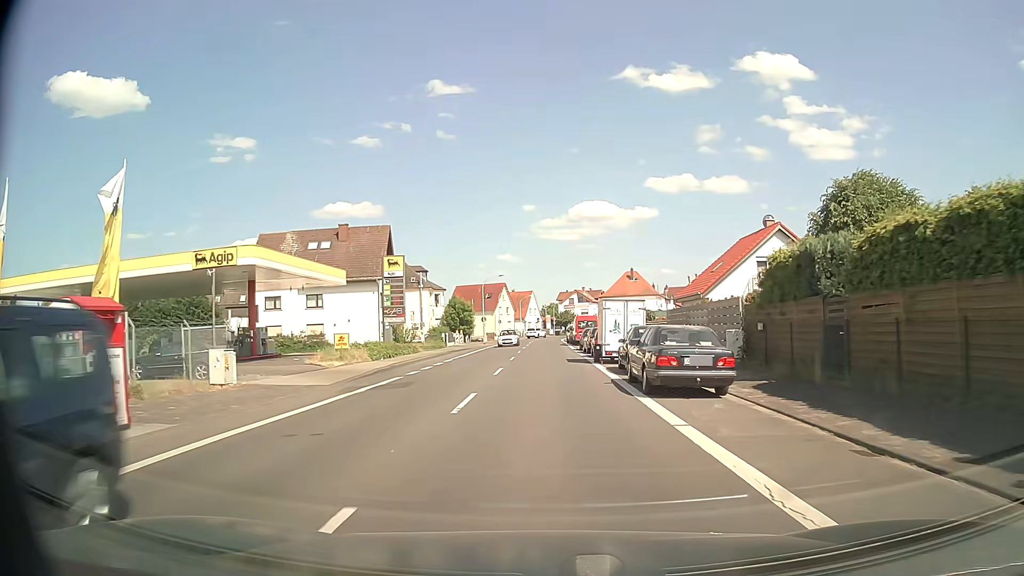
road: primary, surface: asphalt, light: Day
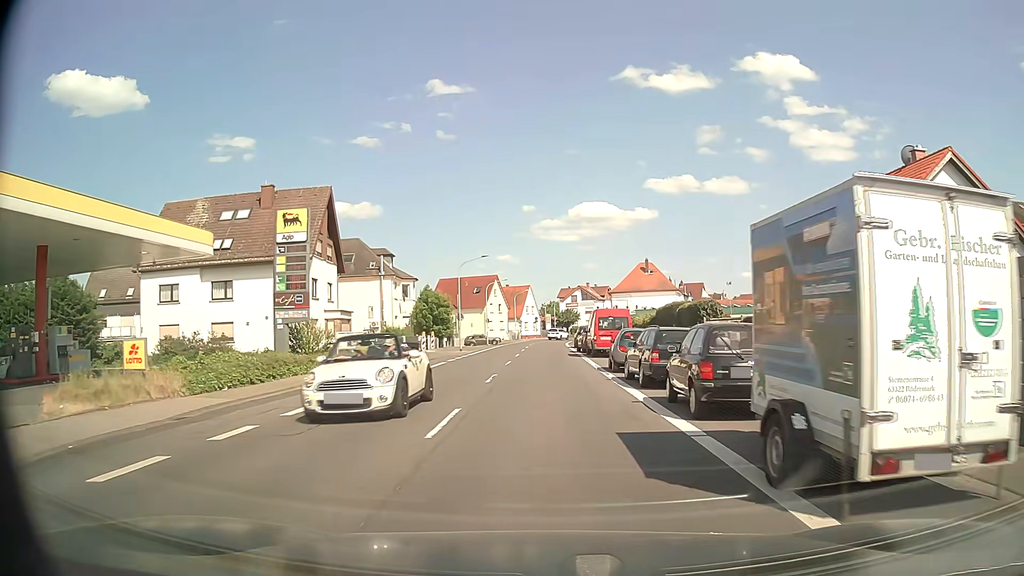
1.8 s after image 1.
(+0.1, +20.5) m; 0°
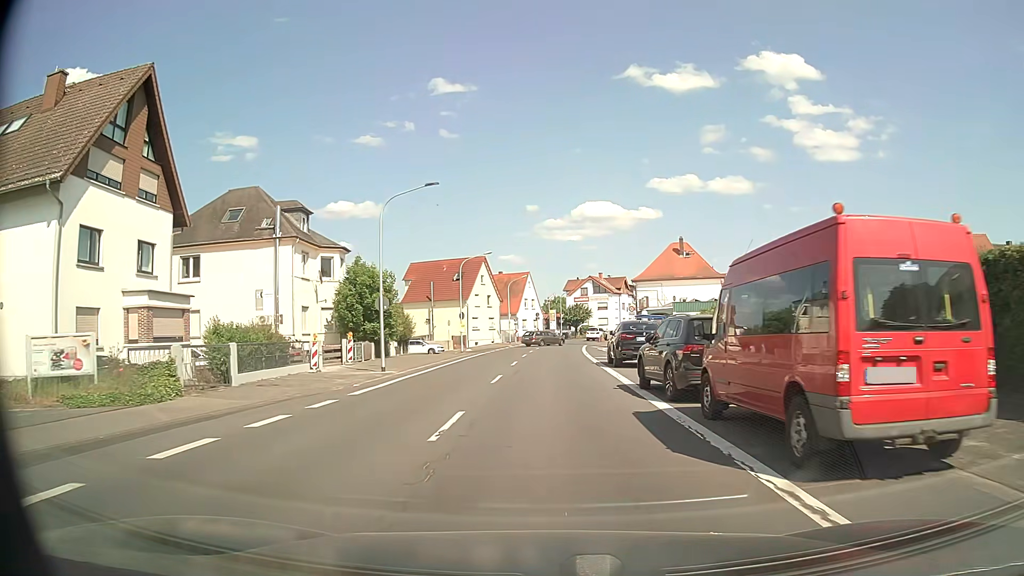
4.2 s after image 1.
(0.0, +27.1) m; 0°
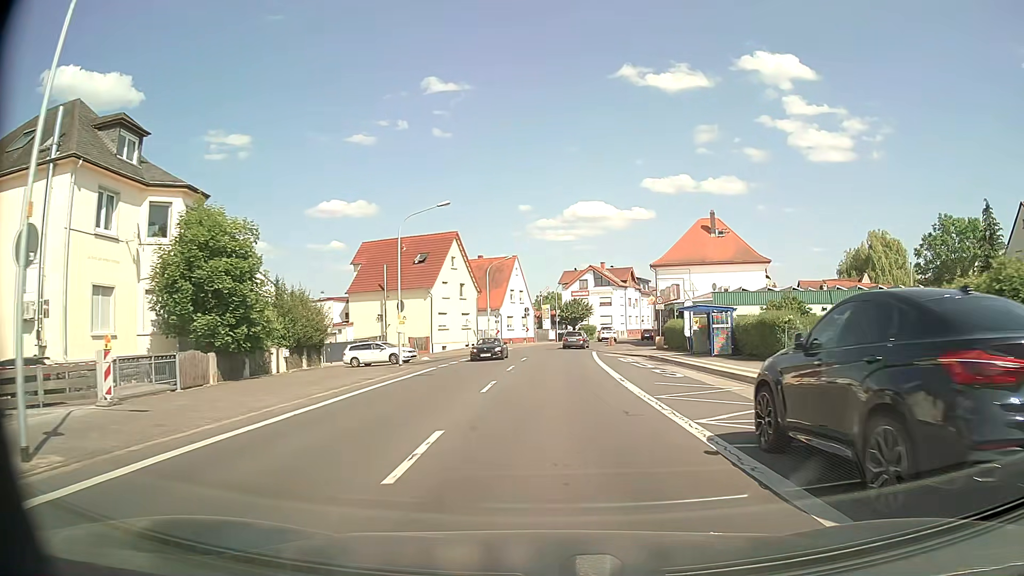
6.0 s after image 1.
(+0.1, +20.3) m; +1°
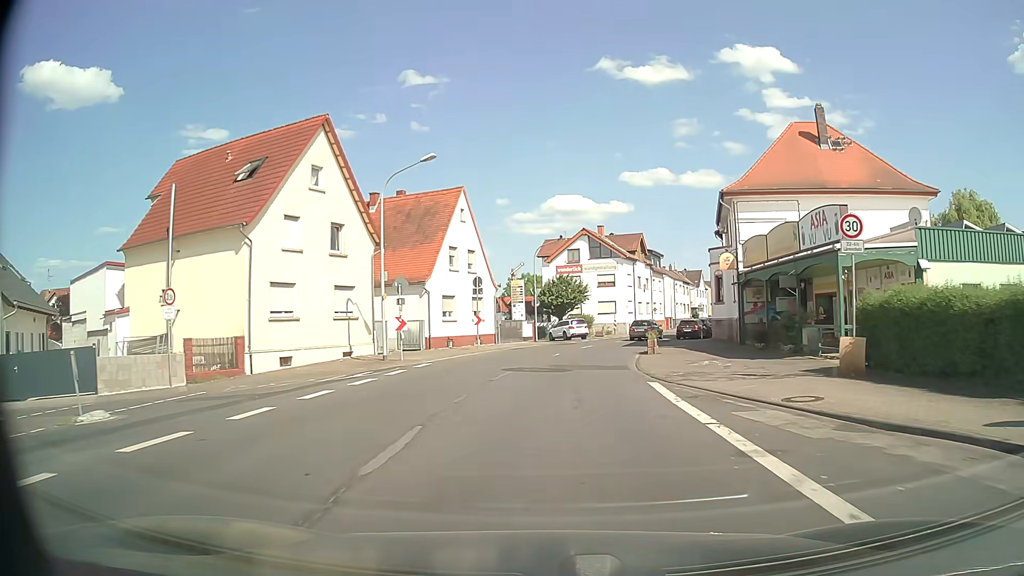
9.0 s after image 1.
(+0.4, +33.0) m; +2°
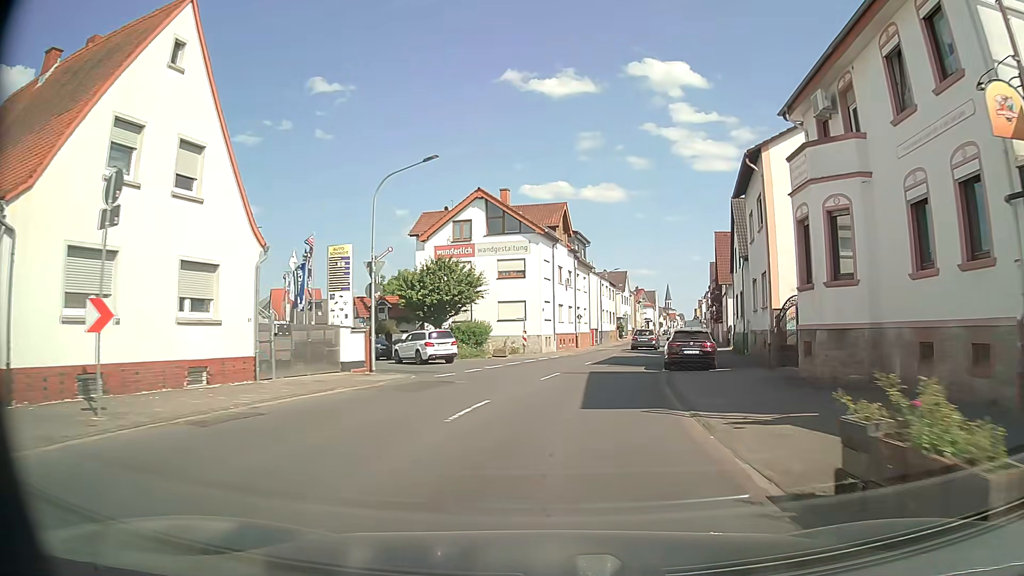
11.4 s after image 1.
(+1.5, +25.7) m; +8°
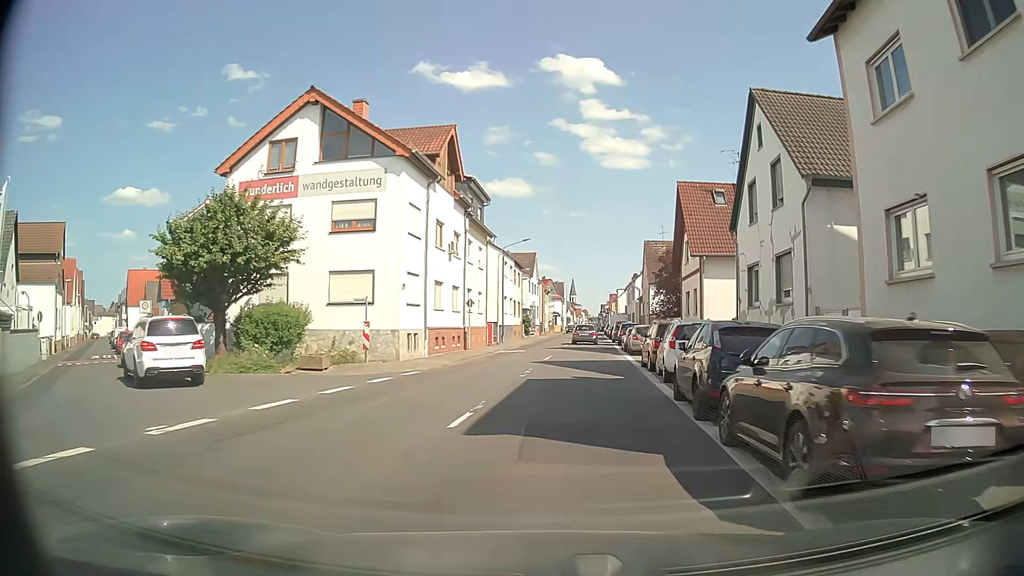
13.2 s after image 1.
(+1.6, +19.0) m; +8°
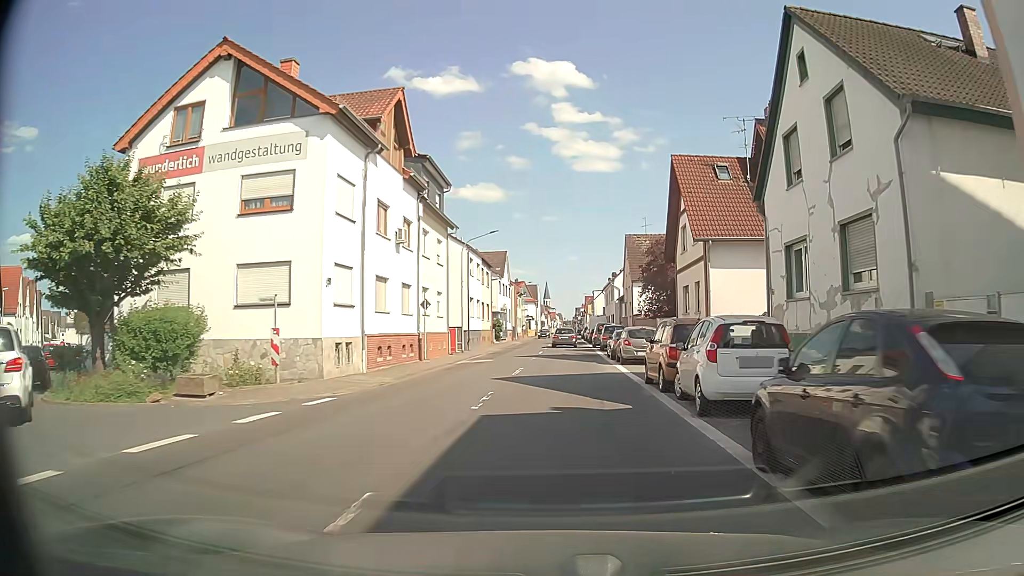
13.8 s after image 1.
(+0.2, +6.4) m; +3°
(0, +10) (+1, +20) (+1, +30) (+1, +40) (+1, +50) (+2, +60) (+2, +70) (+3, +80) (+3, +90) (+3, +100) m
